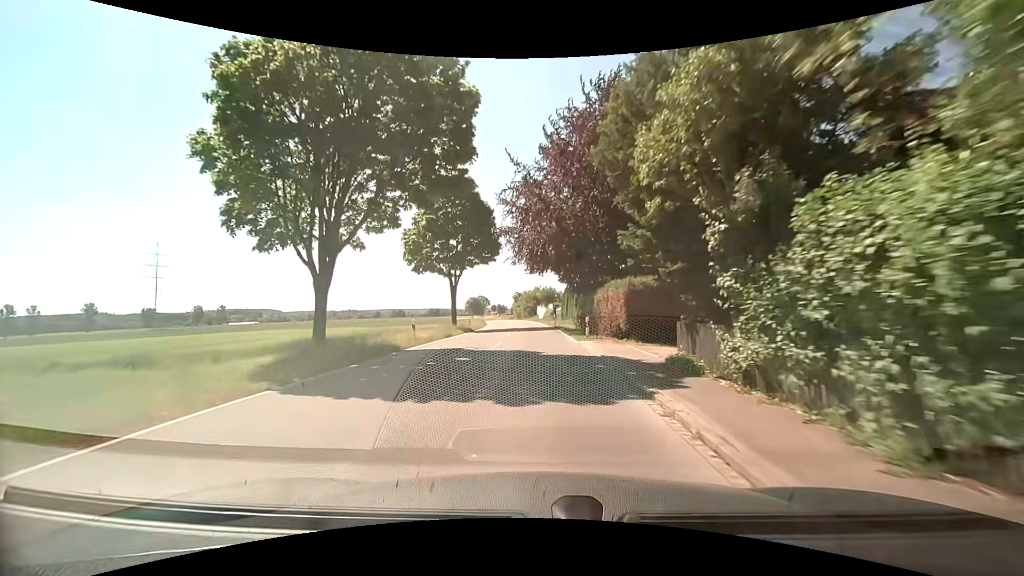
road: tertiary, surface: asphalt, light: Day
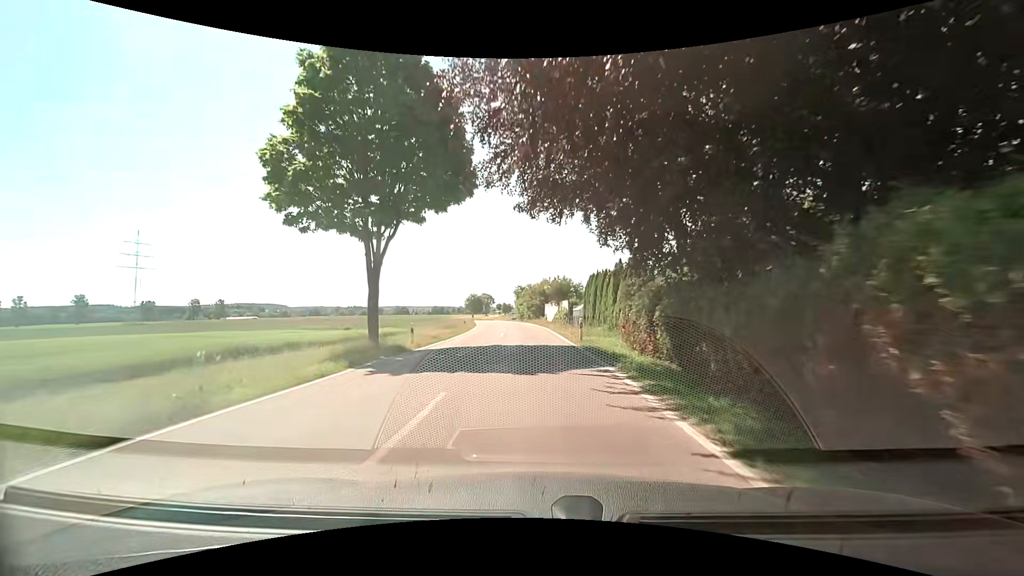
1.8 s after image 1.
(0.0, +22.7) m; -1°
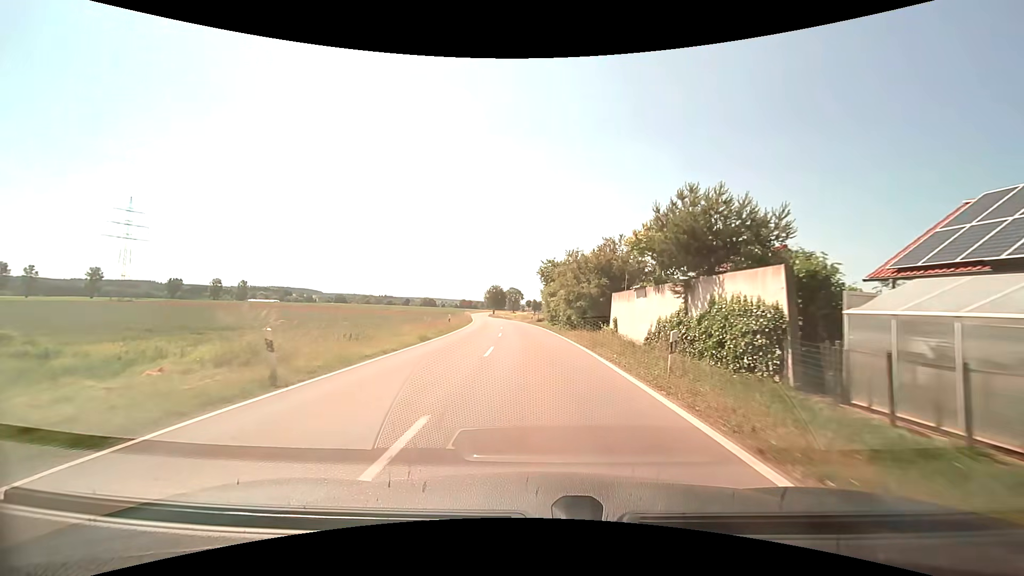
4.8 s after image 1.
(-1.1, +39.0) m; -4°
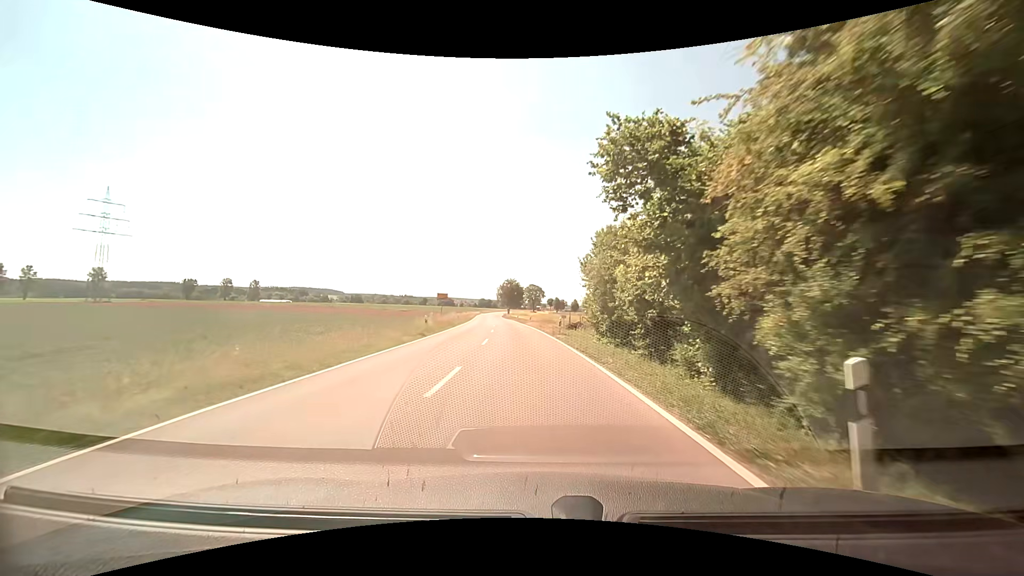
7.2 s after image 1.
(-0.5, +31.0) m; -2°
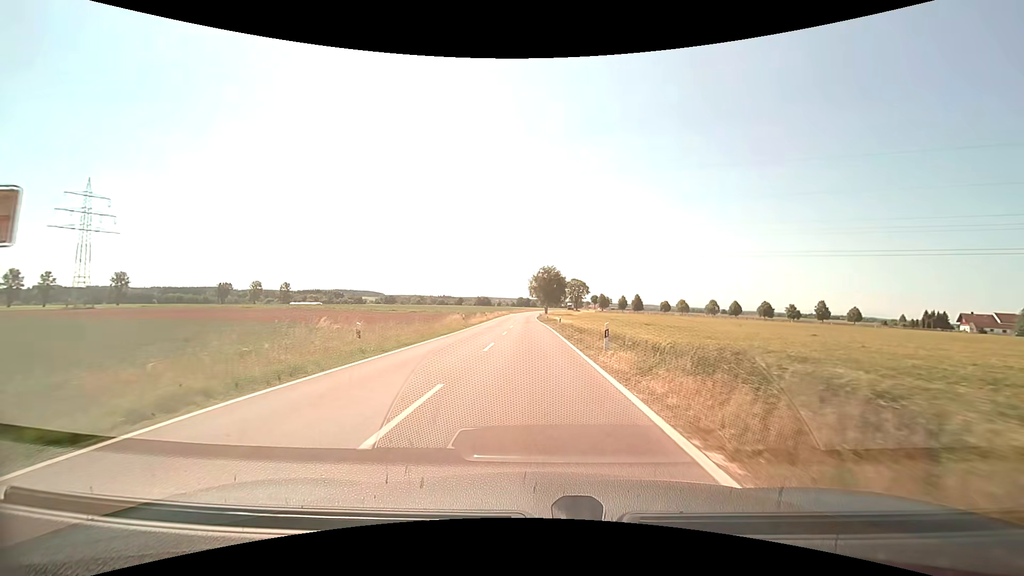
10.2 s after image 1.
(-1.4, +38.7) m; -4°
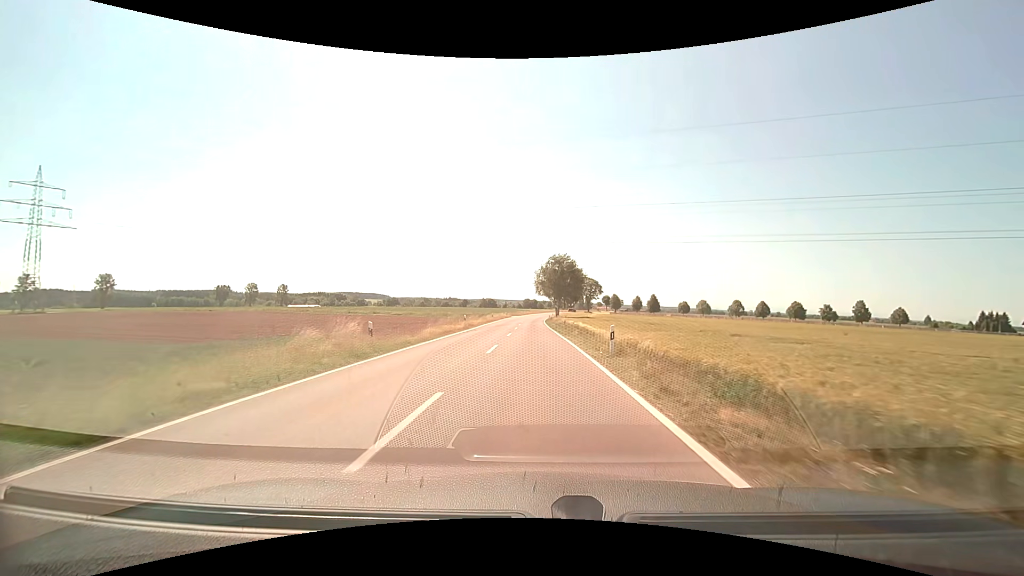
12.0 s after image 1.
(-0.2, +24.8) m; -1°
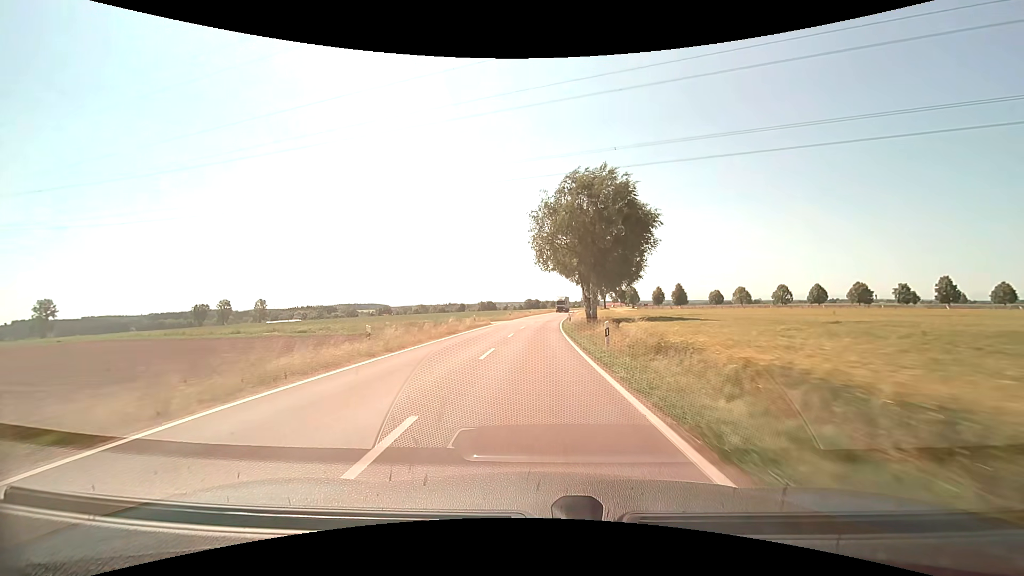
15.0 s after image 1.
(-0.3, +50.7) m; 0°
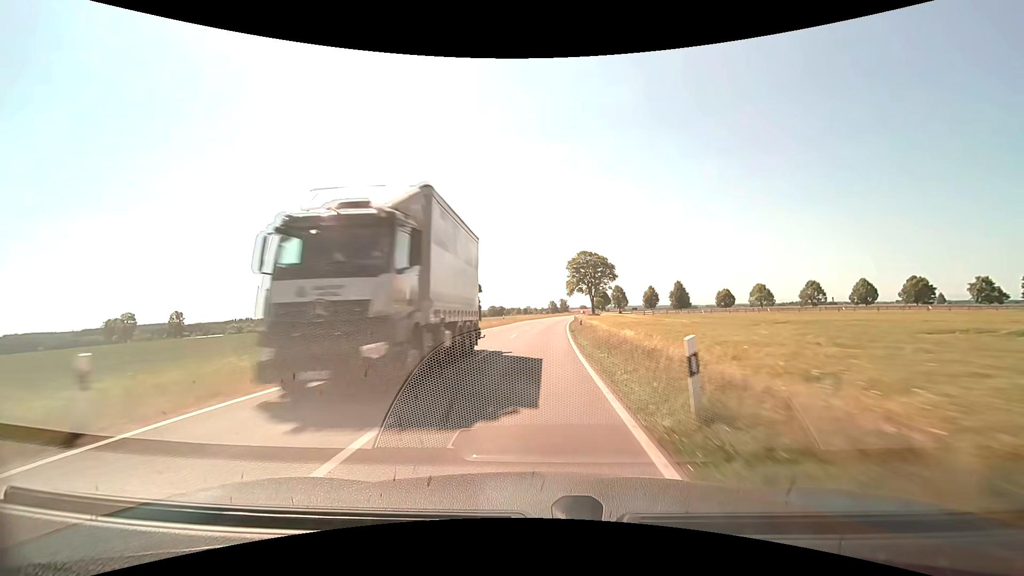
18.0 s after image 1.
(+1.6, +60.4) m; +4°
